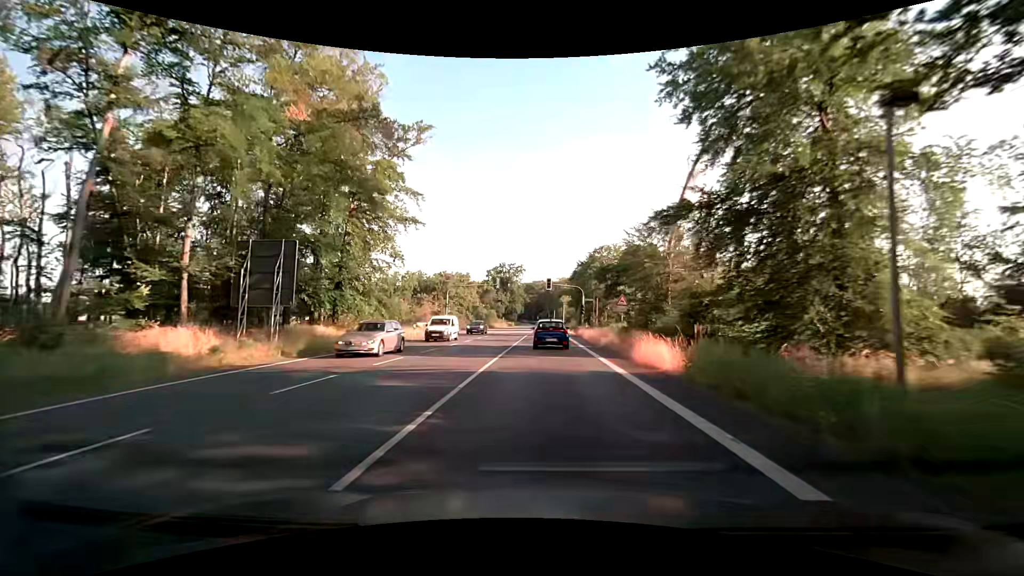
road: primary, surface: asphalt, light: Day
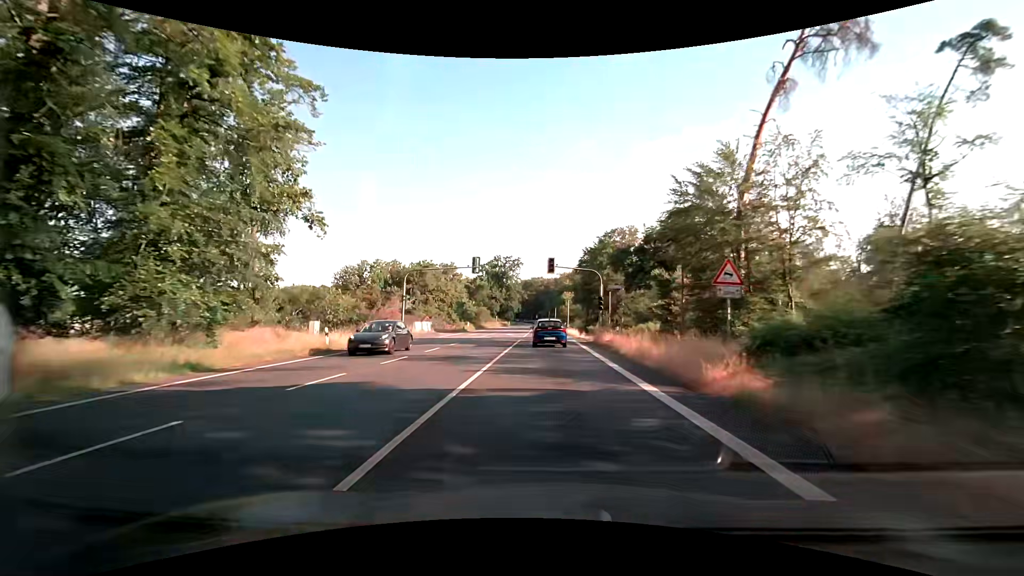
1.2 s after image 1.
(0.0, +17.9) m; 0°
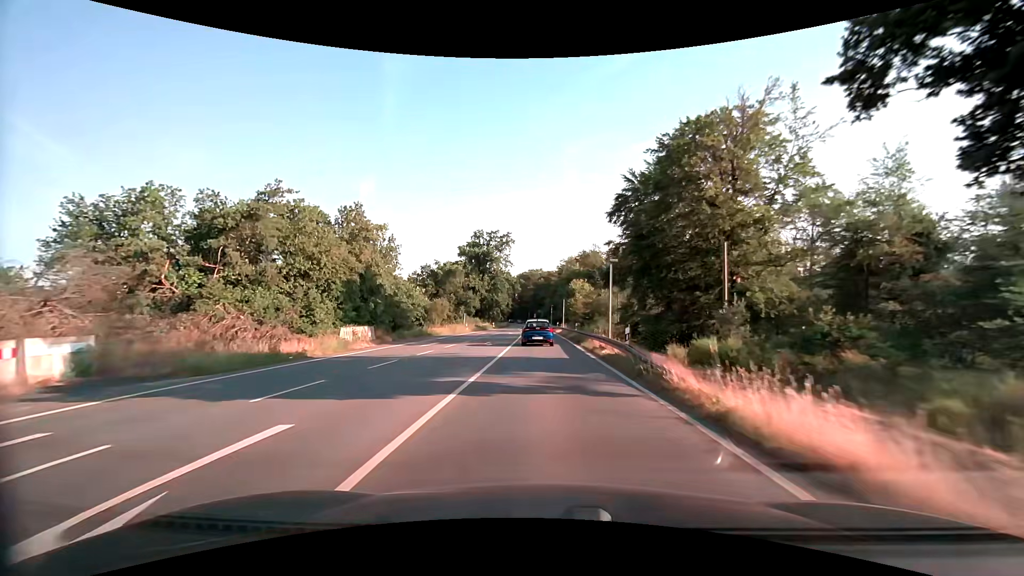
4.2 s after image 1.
(0.0, +46.2) m; 0°
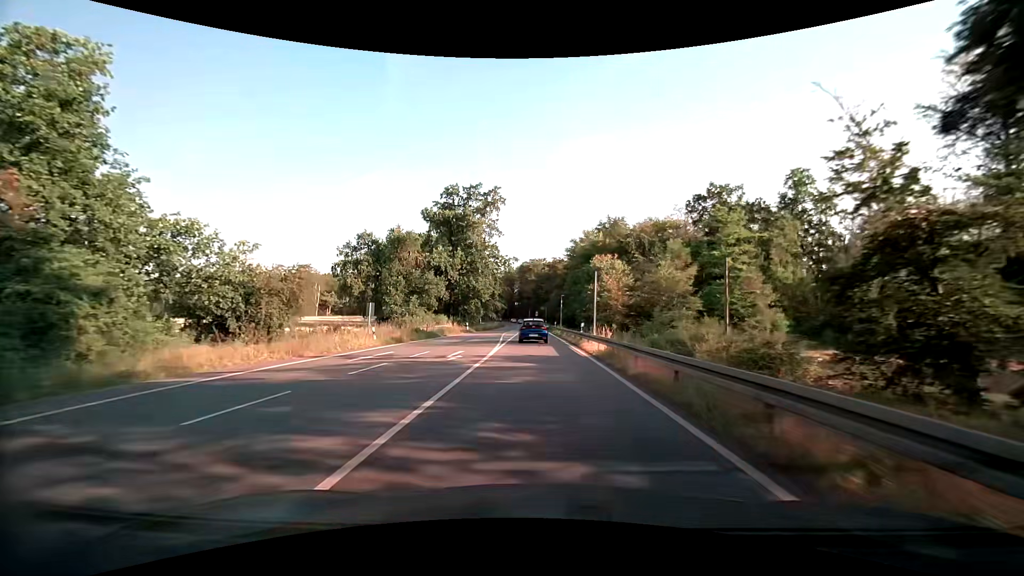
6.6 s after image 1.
(-0.1, +38.4) m; 0°
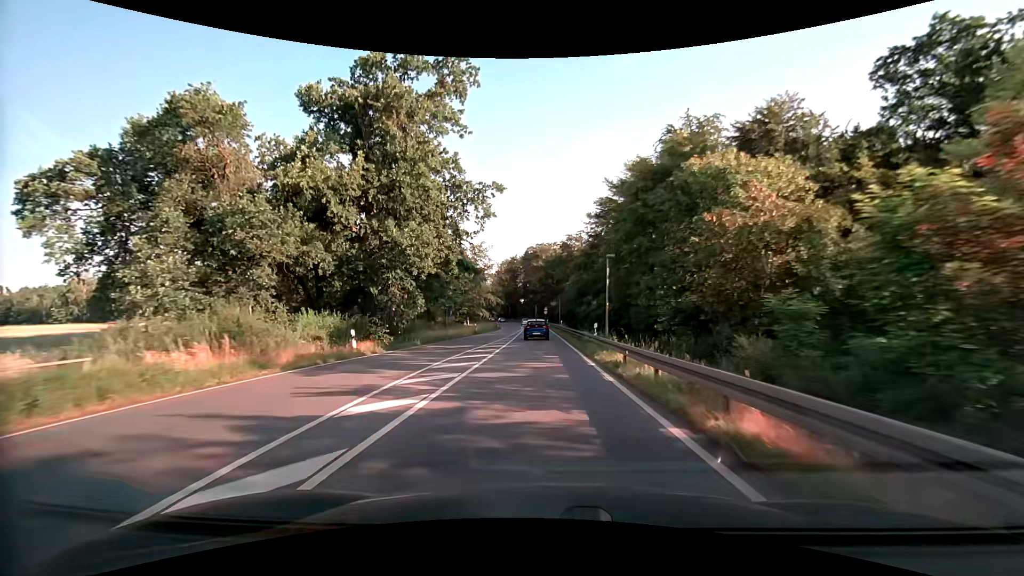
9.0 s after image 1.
(-0.3, +39.5) m; -1°
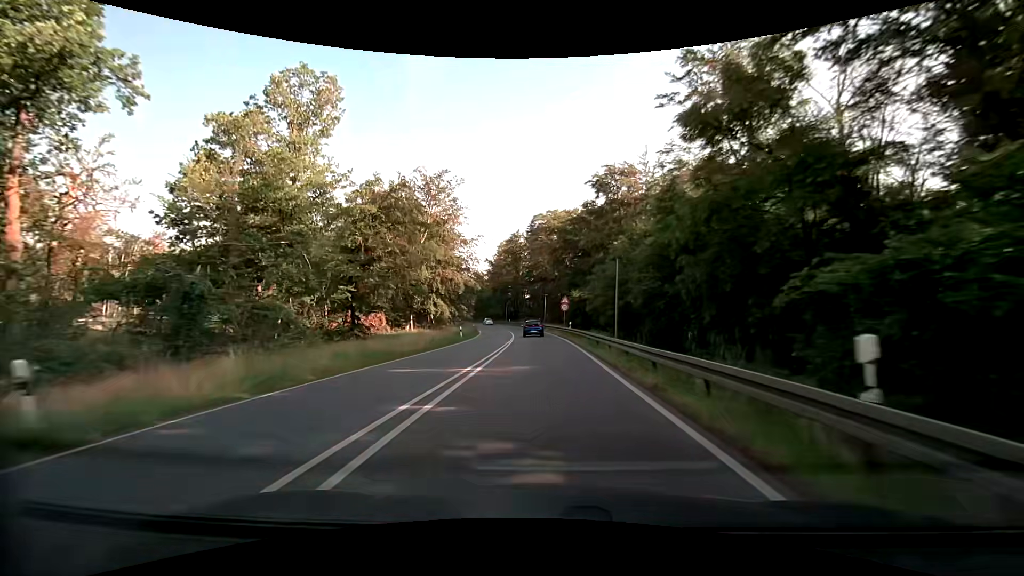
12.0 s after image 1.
(-0.5, +50.8) m; -1°
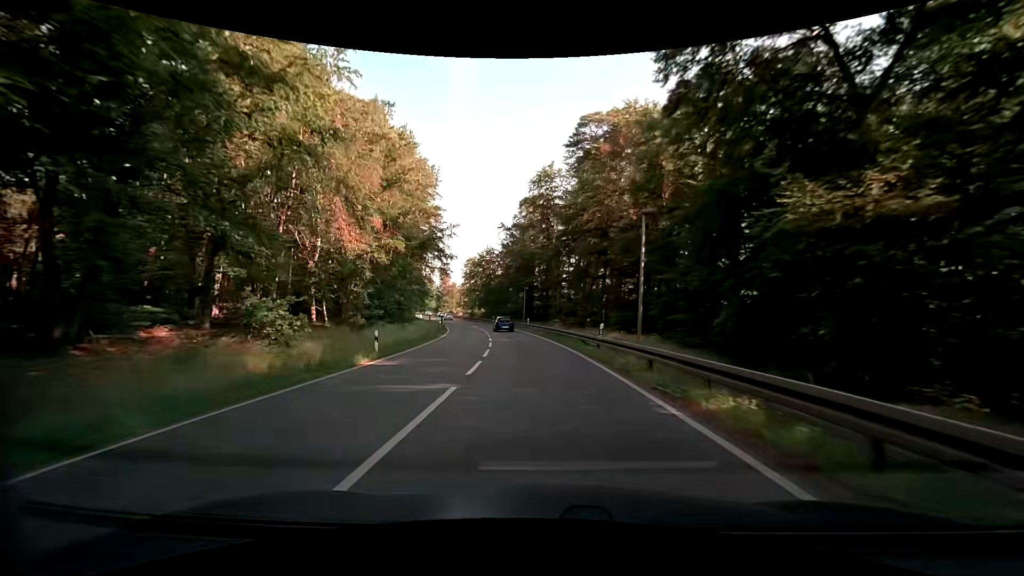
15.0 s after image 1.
(-1.5, +51.9) m; -5°
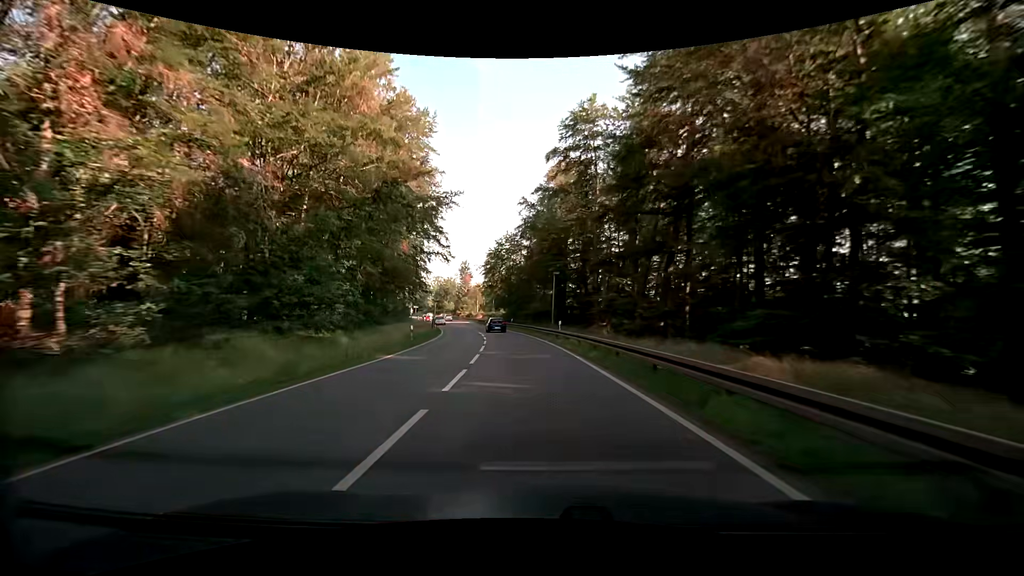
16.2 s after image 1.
(-0.4, +21.0) m; -2°
(0, +10) (-1, +20) (-2, +30) (-3, +40) (-5, +50) (-7, +60) (-9, +69) (-11, +79) (-14, +89) (-17, +98) m
